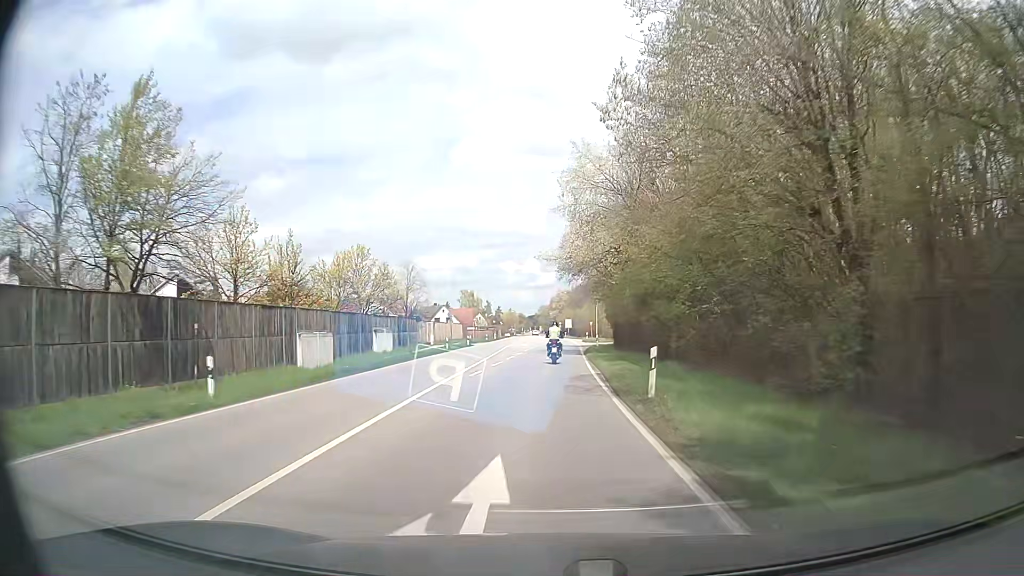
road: secondary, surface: asphalt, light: Day
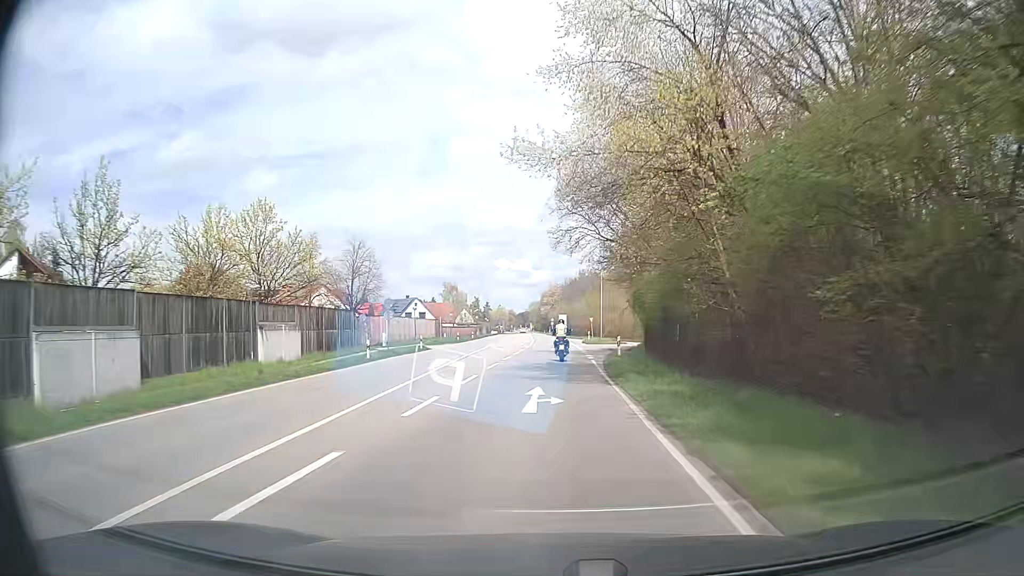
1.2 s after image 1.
(+0.1, +21.4) m; +1°
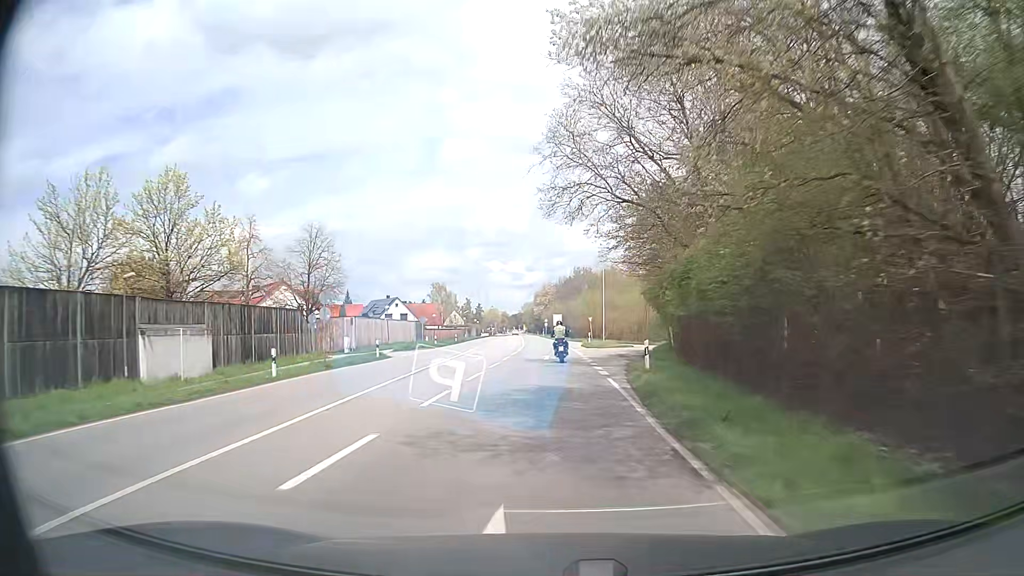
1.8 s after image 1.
(+0.1, +10.7) m; +1°
(0, +10) (0, +20) (0, +30) (0, +40) (0, +50) (0, +60) (-1, +70) (-1, +80) (-2, +90) (-2, +100) m
